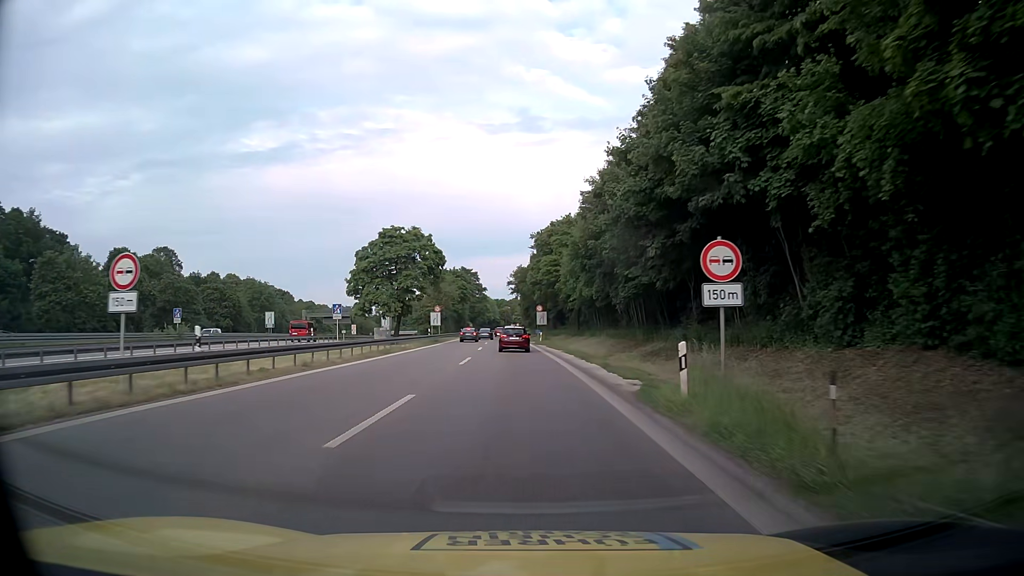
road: motorway_link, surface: asphalt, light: Day
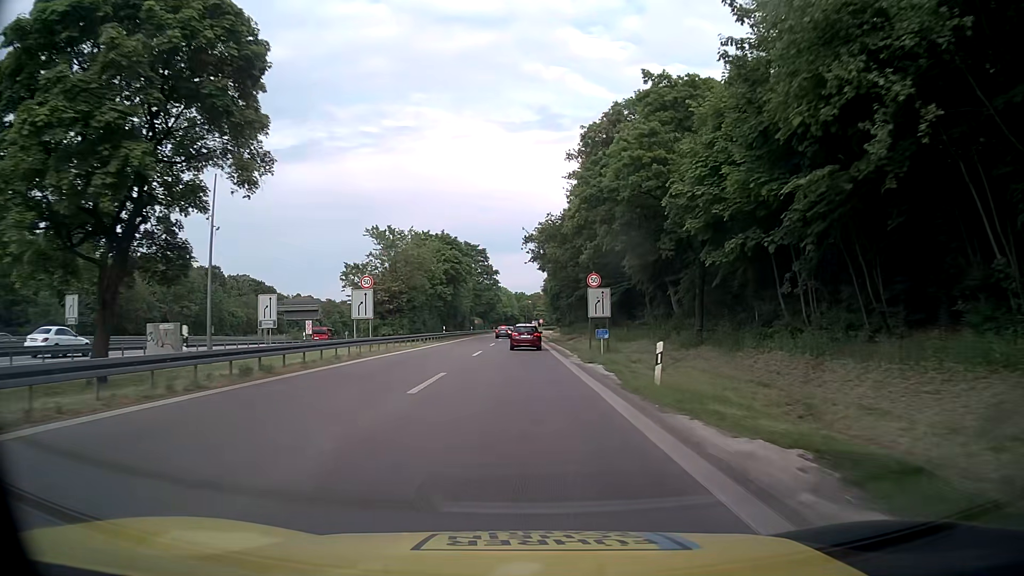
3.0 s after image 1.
(-1.0, +47.3) m; -2°
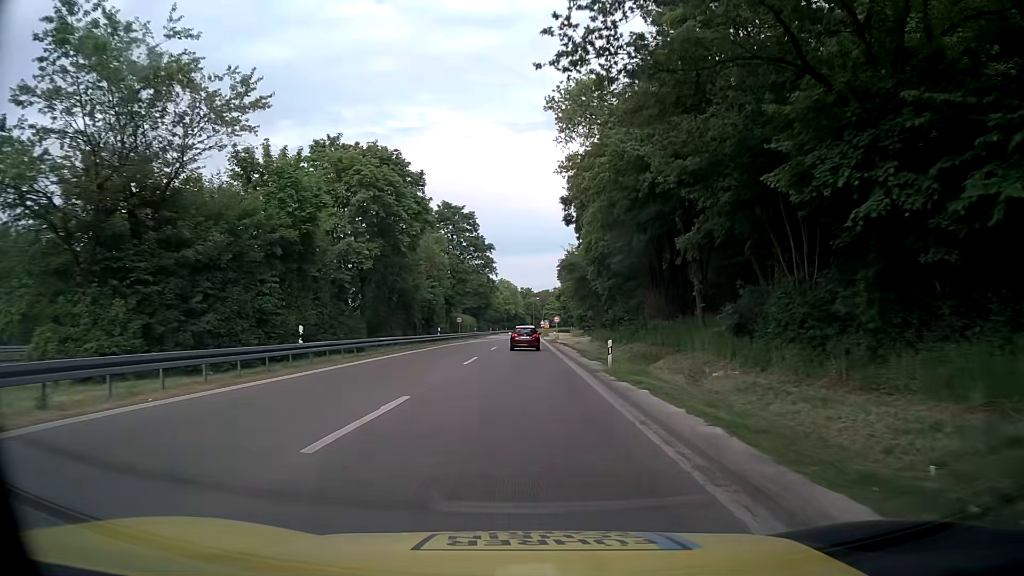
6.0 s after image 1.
(-0.2, +41.8) m; 0°
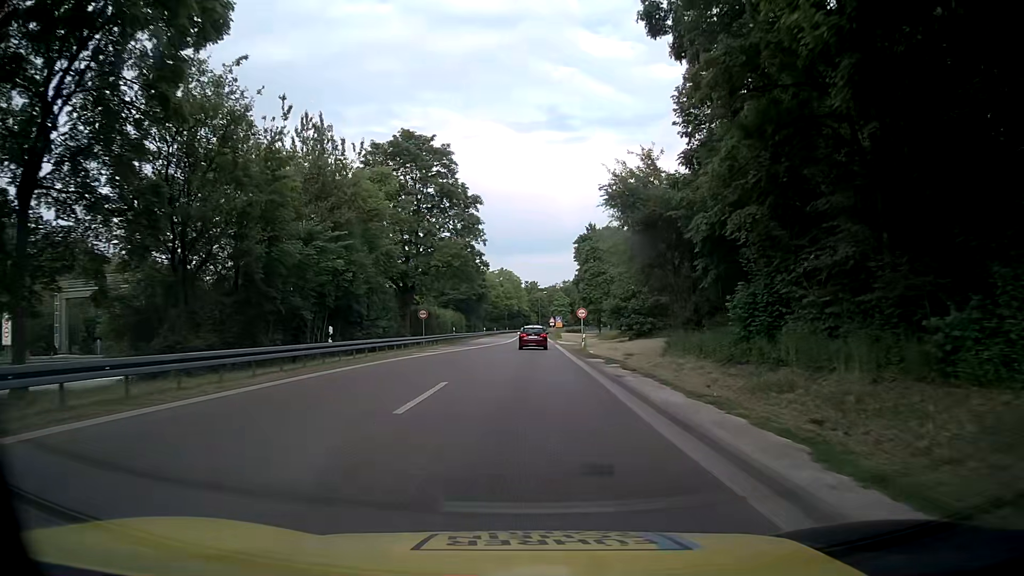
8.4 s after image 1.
(-0.1, +32.0) m; +1°
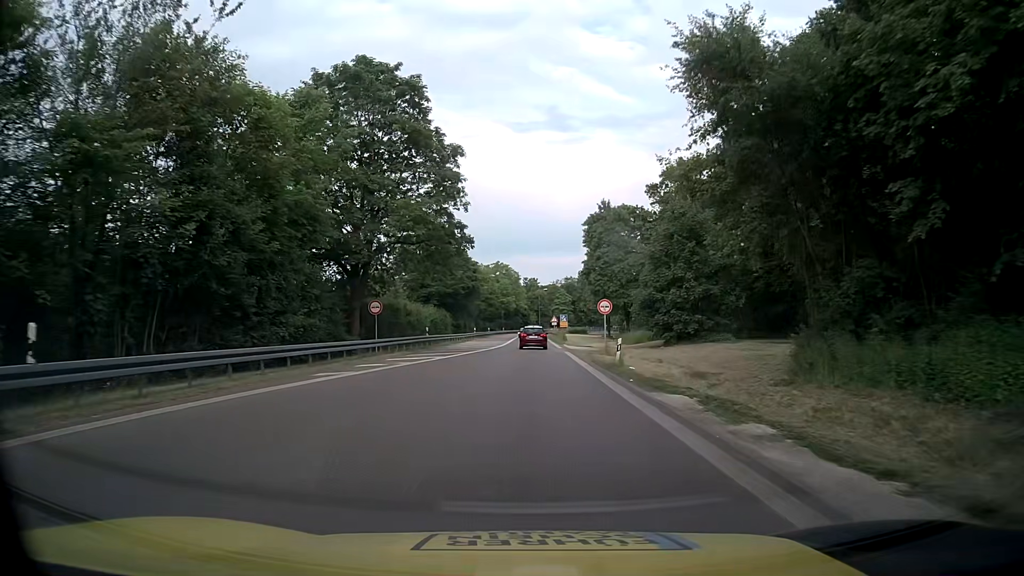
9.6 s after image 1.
(-0.3, +15.8) m; -2°
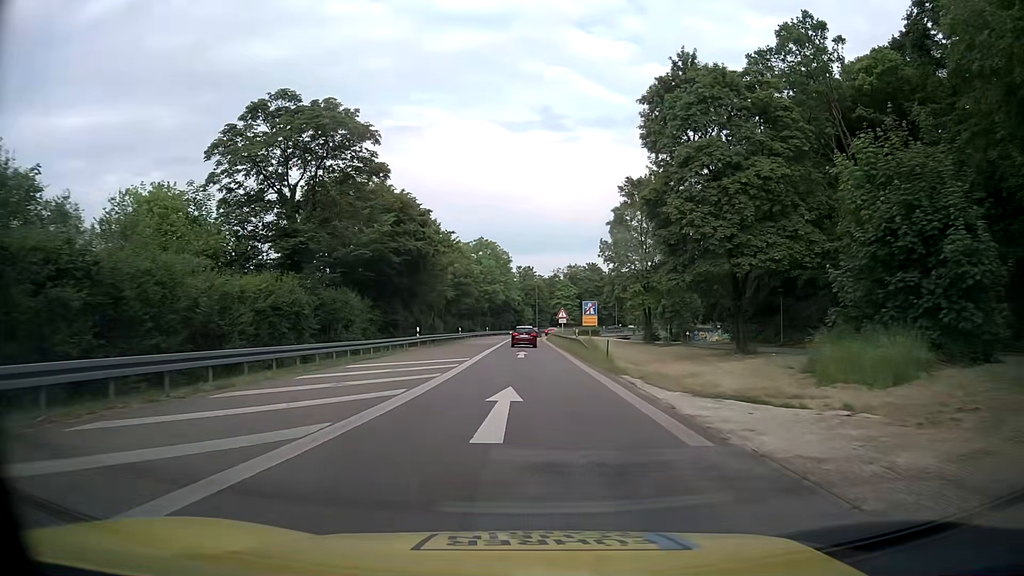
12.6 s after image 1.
(+1.0, +39.2) m; +1°
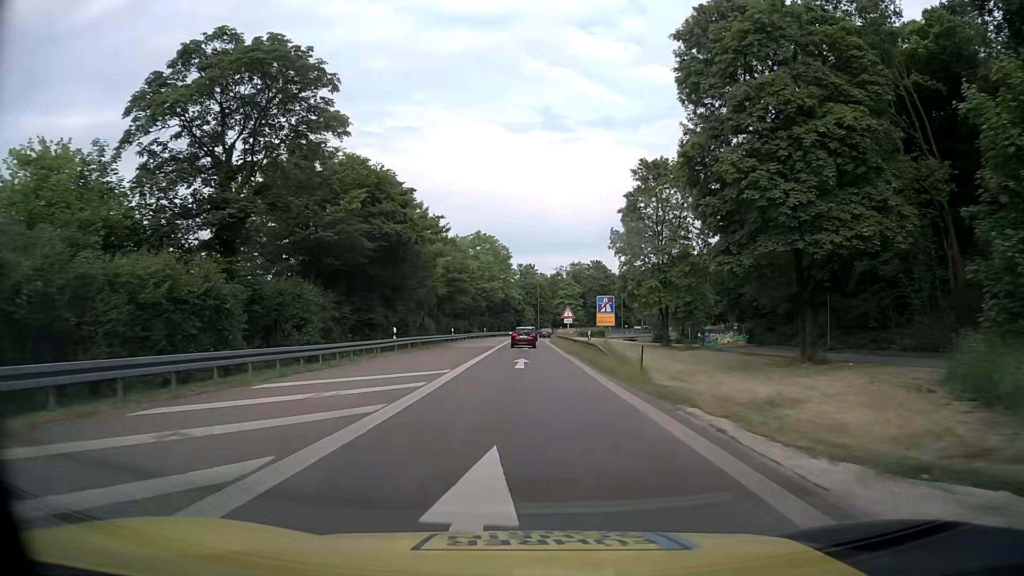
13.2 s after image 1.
(0.0, +7.8) m; +1°
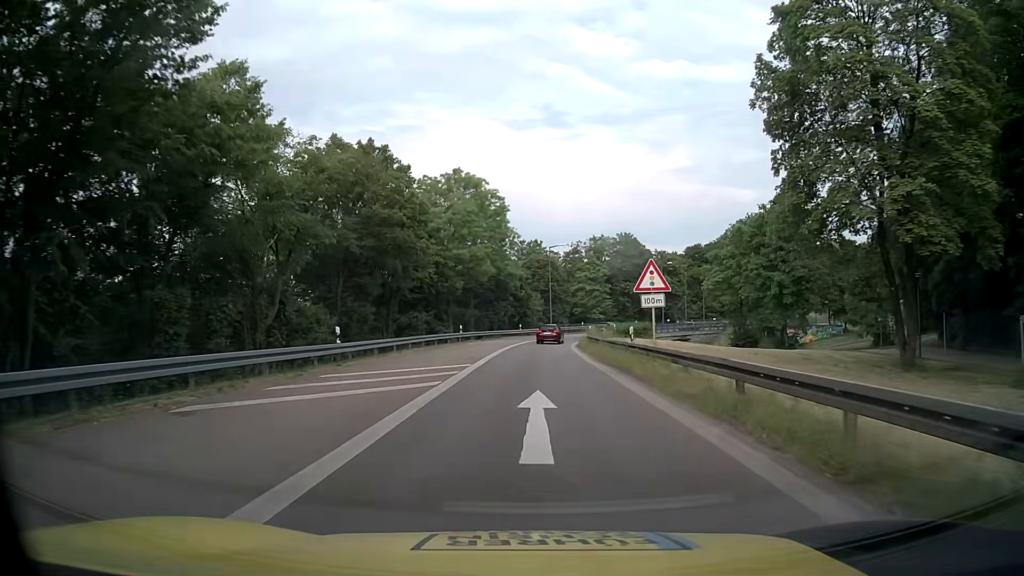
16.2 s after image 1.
(-0.4, +39.0) m; 0°
(0, +10) (0, +20) (0, +30) (0, +40) (+1, +50) (+2, +60) (+5, +70) (+9, +79) (+14, +87) (+20, +95) m
